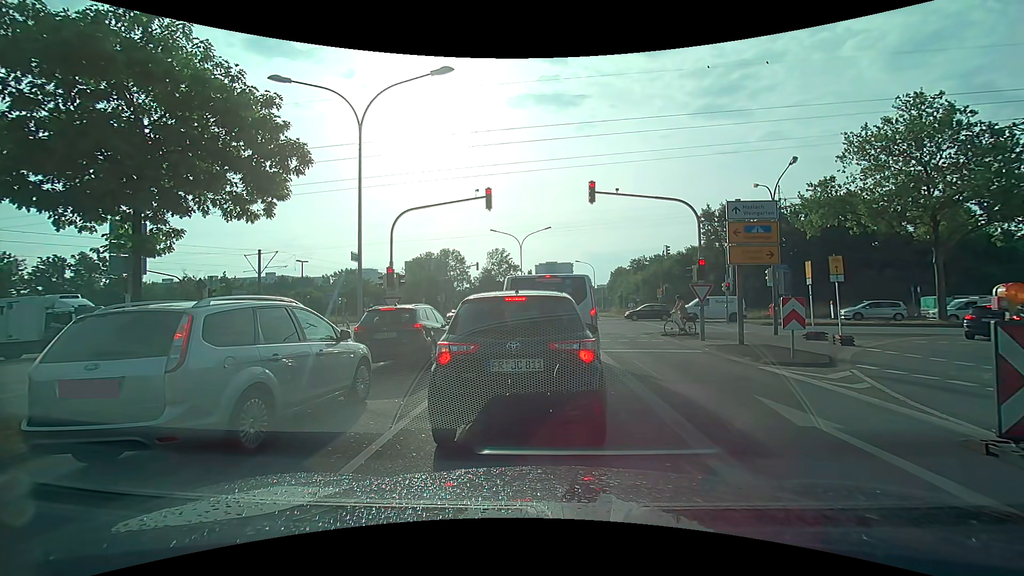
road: secondary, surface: asphalt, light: Day
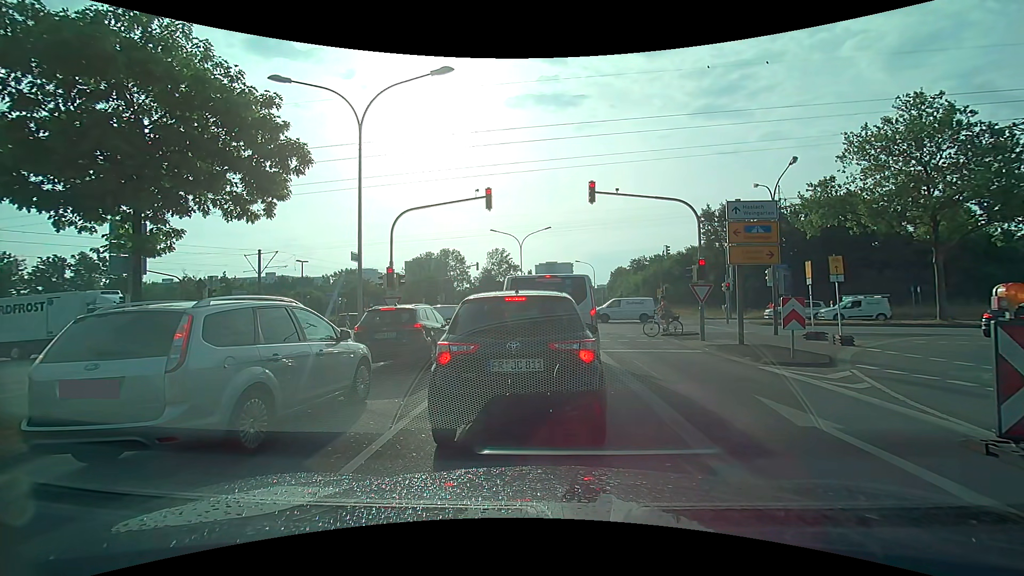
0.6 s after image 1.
(0.0, 0.0) m; 0°
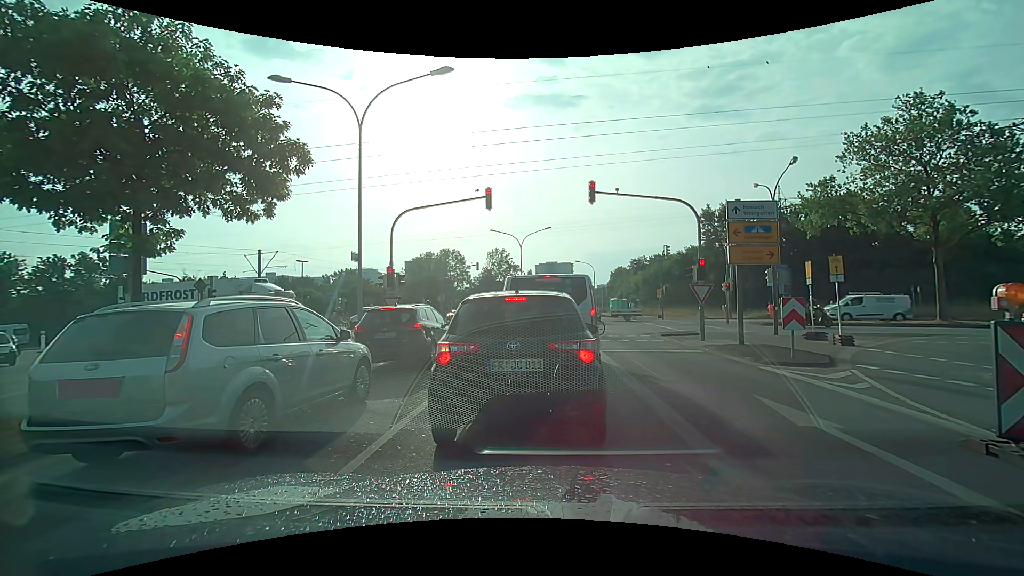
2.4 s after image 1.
(0.0, 0.0) m; 0°
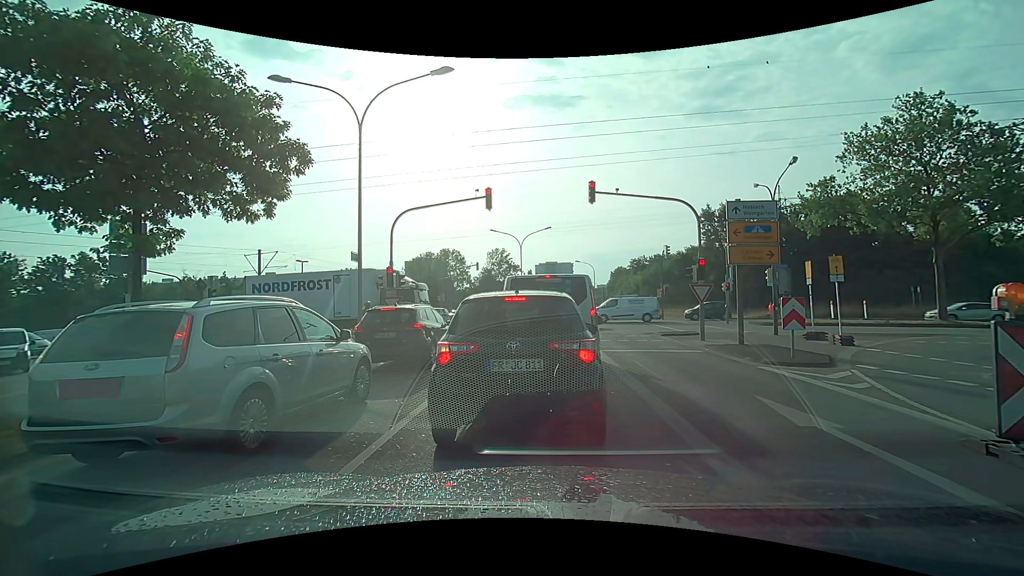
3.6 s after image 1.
(0.0, 0.0) m; 0°
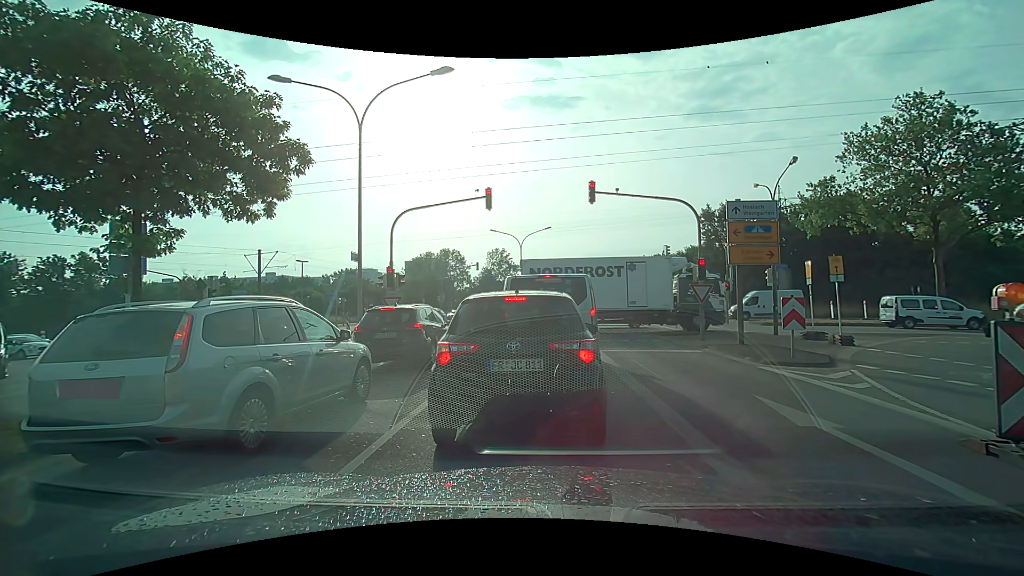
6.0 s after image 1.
(0.0, 0.0) m; 0°
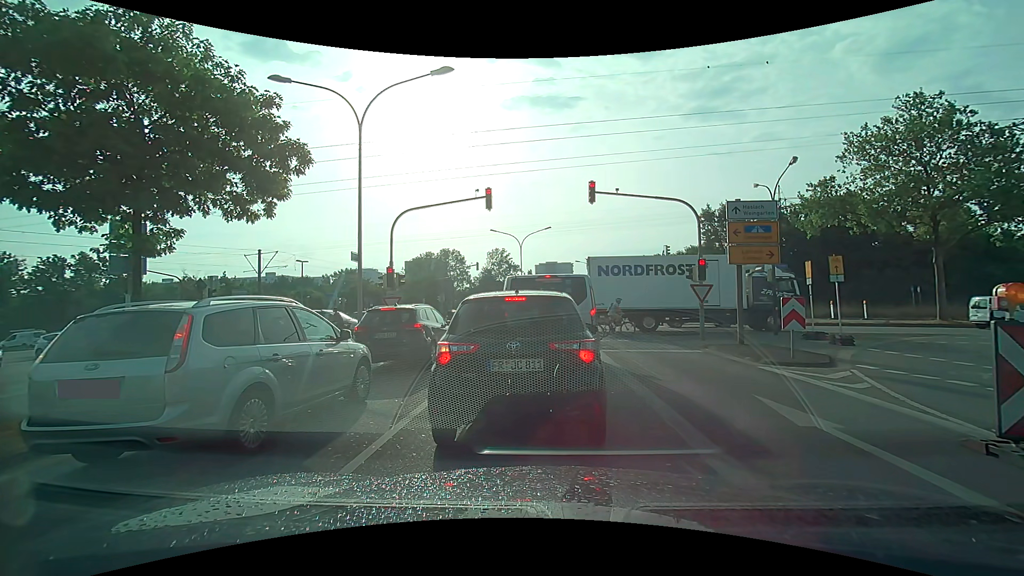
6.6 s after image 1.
(0.0, 0.0) m; 0°
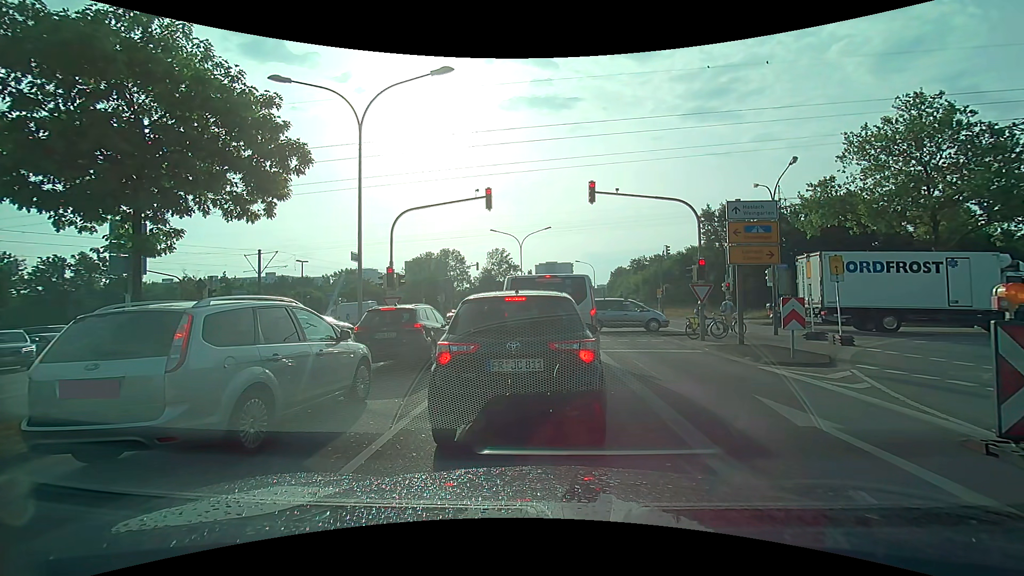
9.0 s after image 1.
(0.0, 0.0) m; 0°
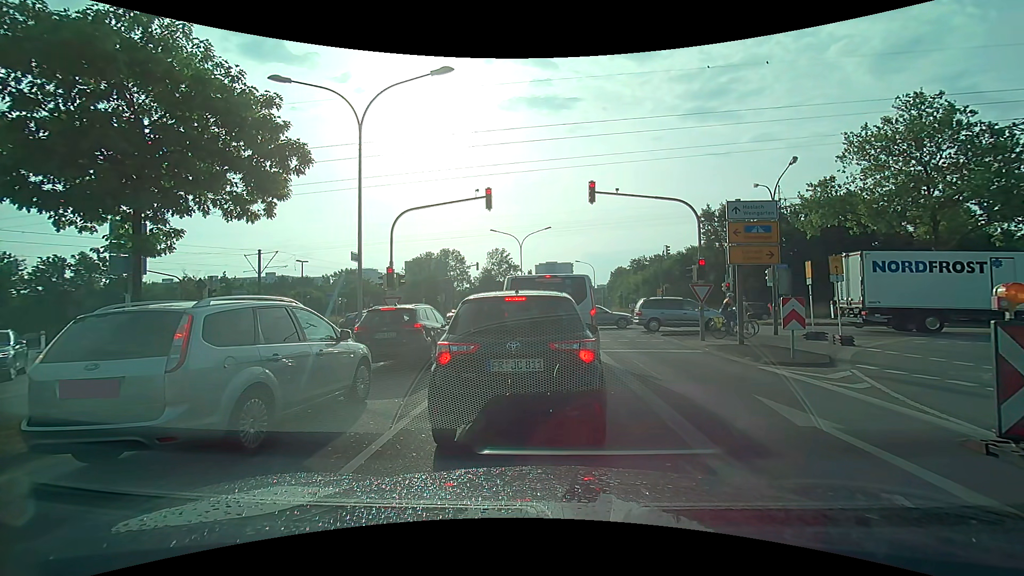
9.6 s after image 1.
(0.0, 0.0) m; 0°
(0, +10) (+1, +20) (+1, +30) (-2, +40) (-8, +48) (-17, +51) (-27, +52) (-37, +53) (-47, +54) (-57, +55) m
